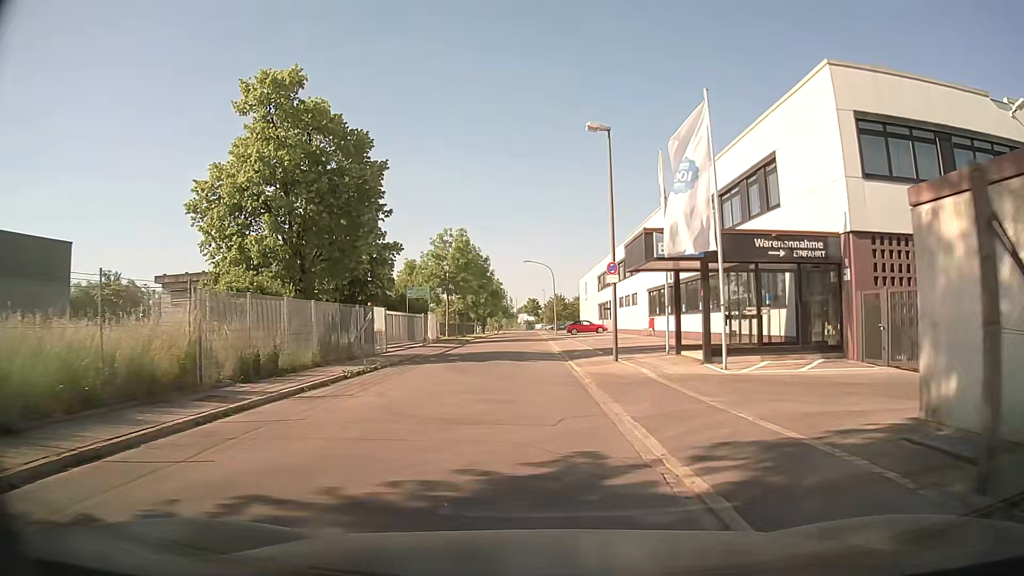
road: residential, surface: asphalt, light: Day
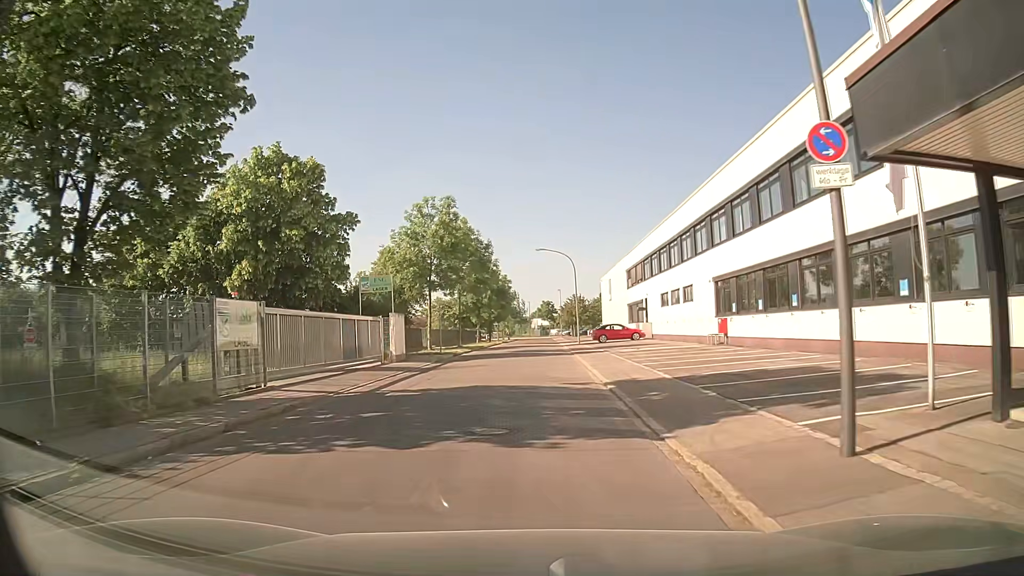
(-0.4, +15.5) m; -2°
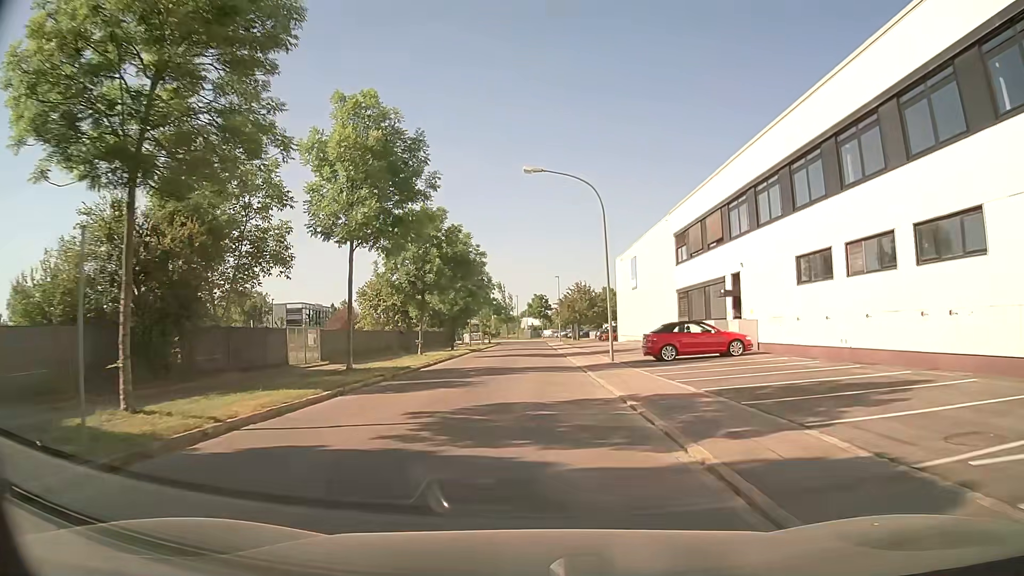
(+0.4, +28.6) m; +2°
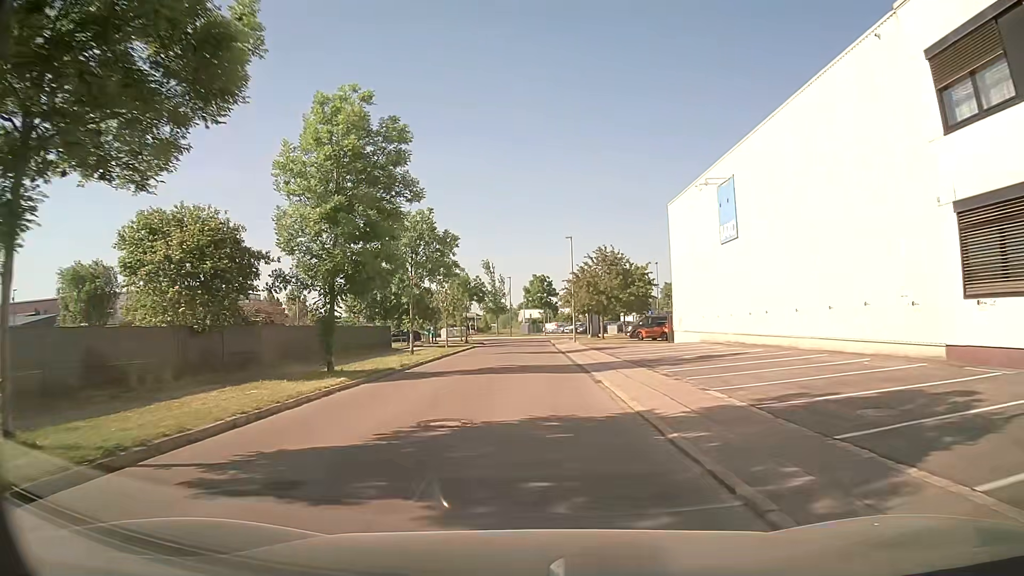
(-0.1, +30.3) m; 0°
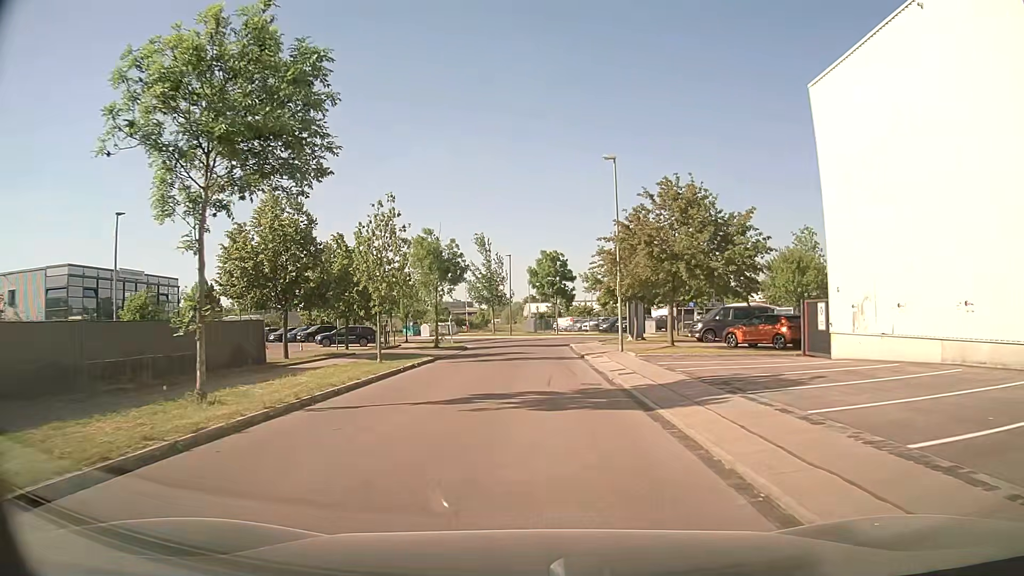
(-0.1, +22.8) m; 0°
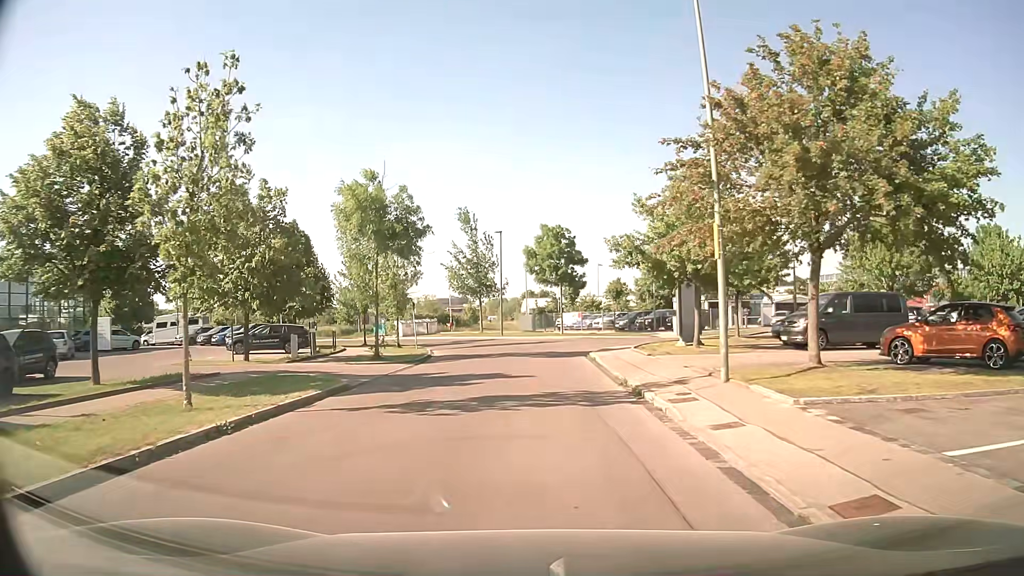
(0.0, +14.4) m; +1°
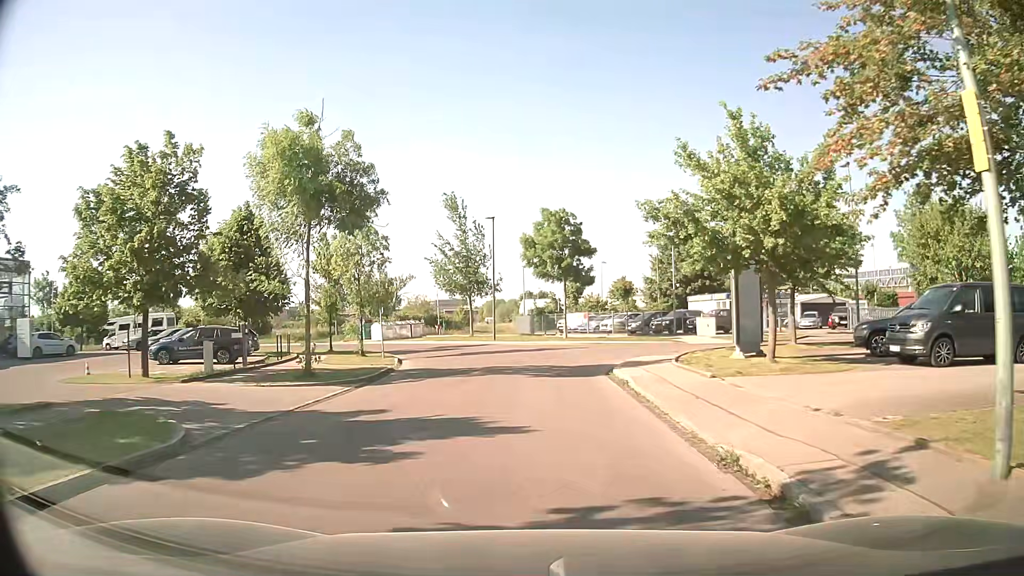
(-0.1, +7.5) m; -1°
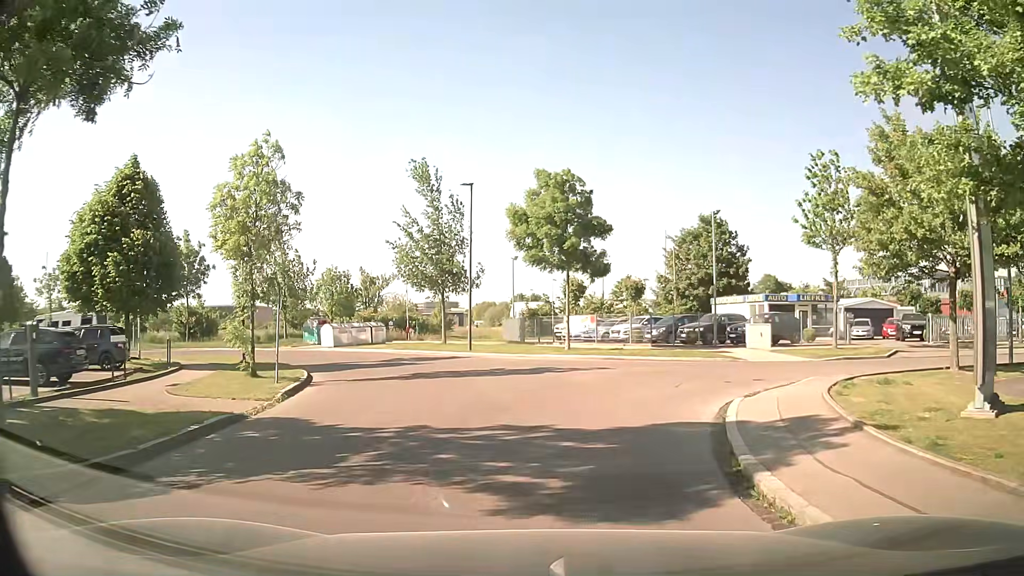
(0.0, +11.0) m; 0°
(+1, +10) (0, +20) (-3, +29) (-10, +37) (-18, +42) (-27, +46) (-37, +46) (-47, +45) (-57, +44) (-67, +43) m
